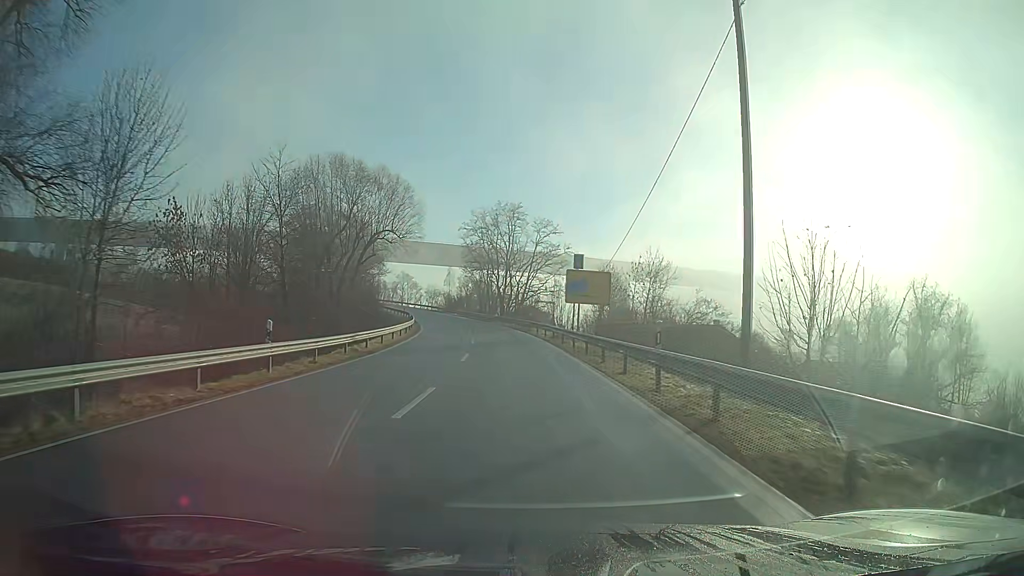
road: secondary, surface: asphalt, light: Day
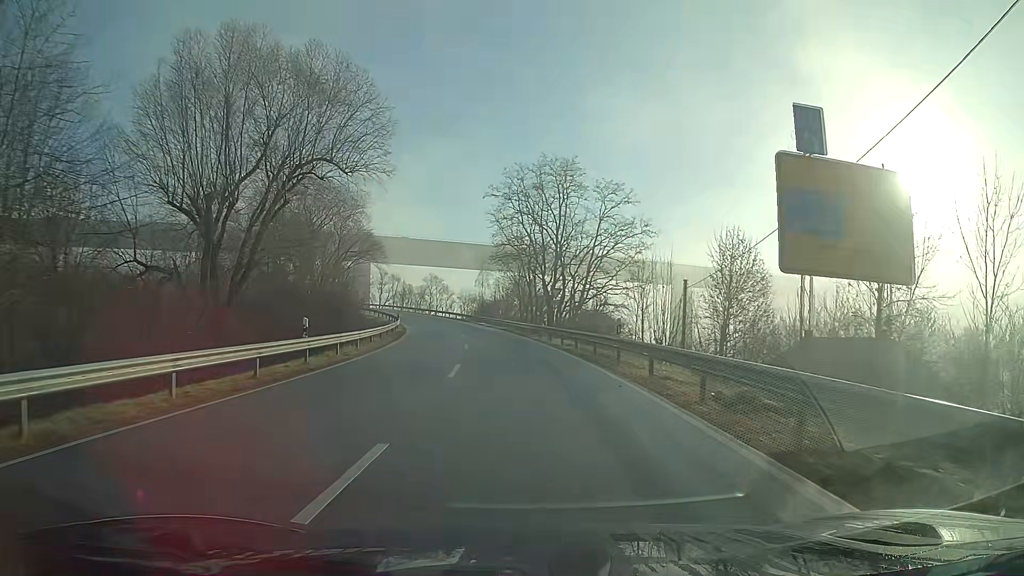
(-1.1, +30.2) m; -4°
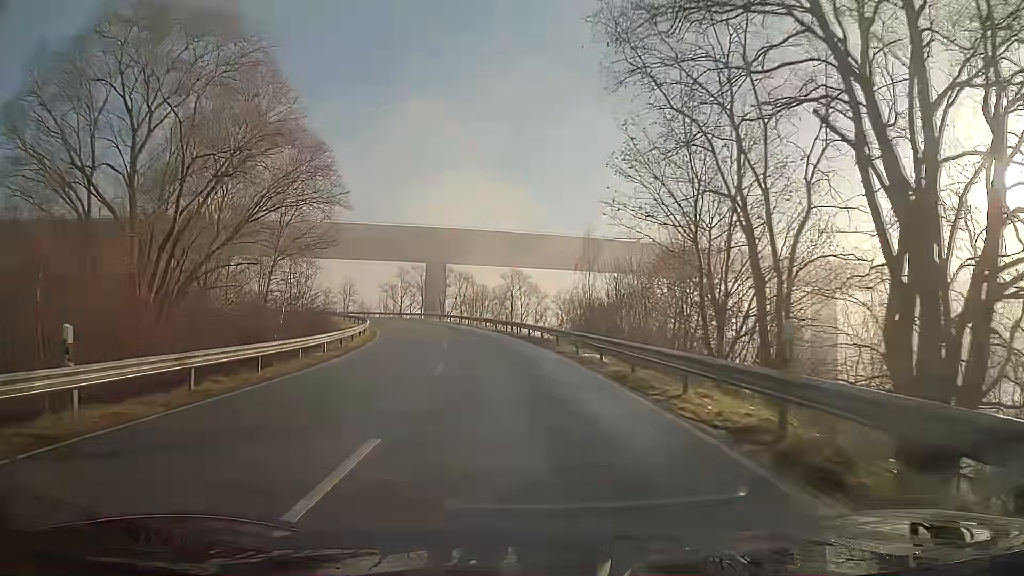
(-3.6, +47.5) m; -9°
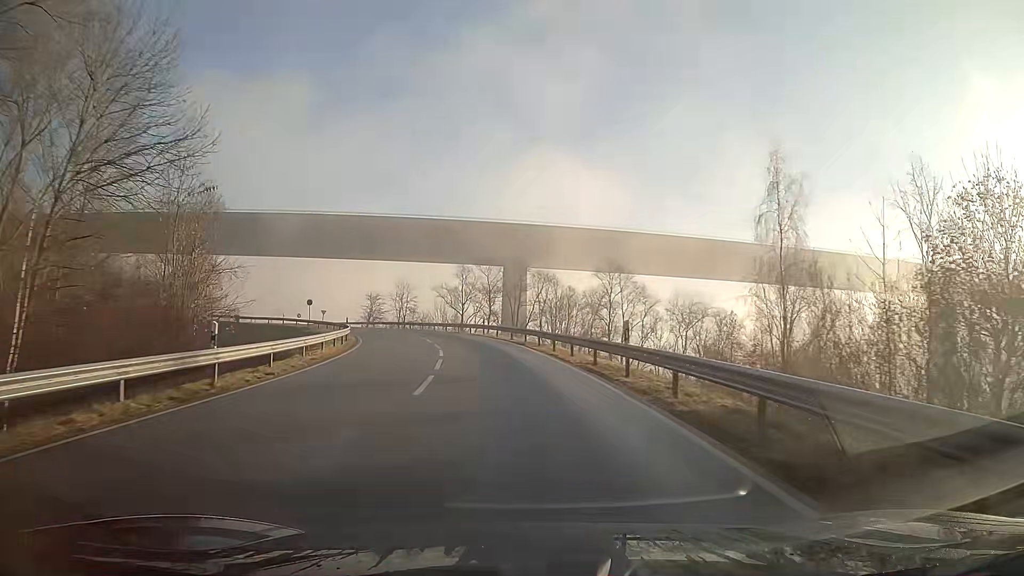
(-1.7, +27.4) m; -8°
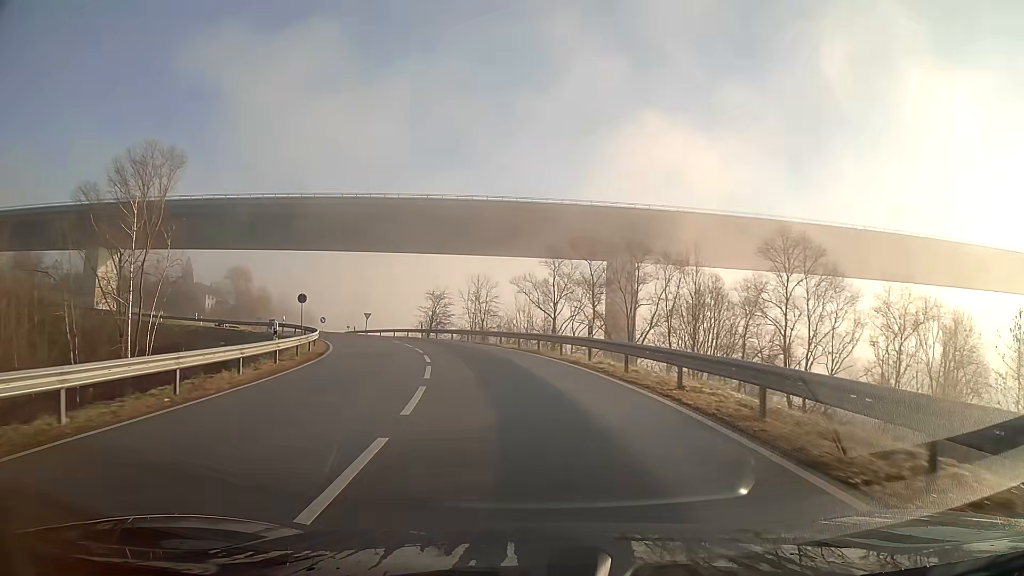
(-1.9, +26.5) m; -8°
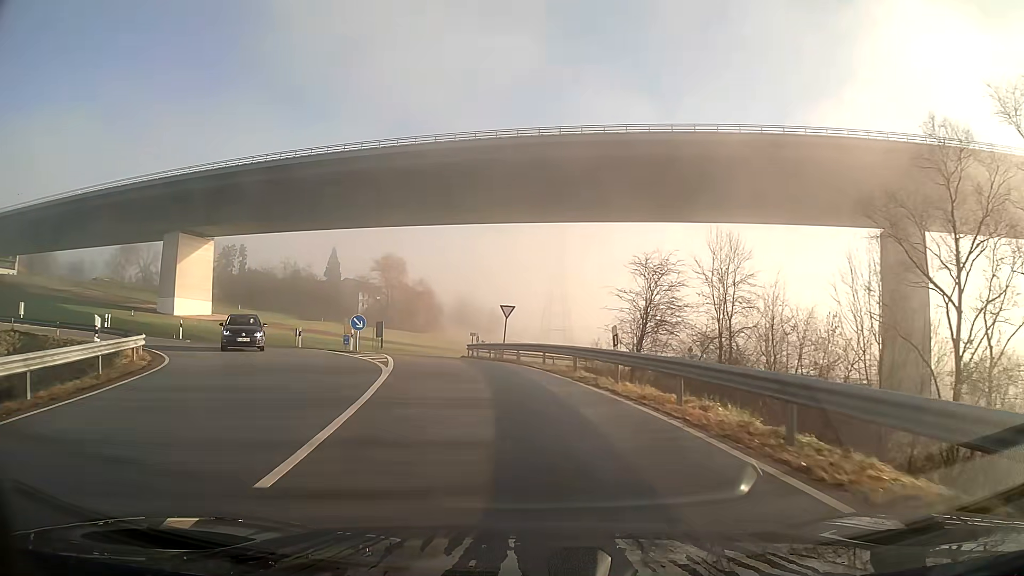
(-6.0, +40.0) m; -18°
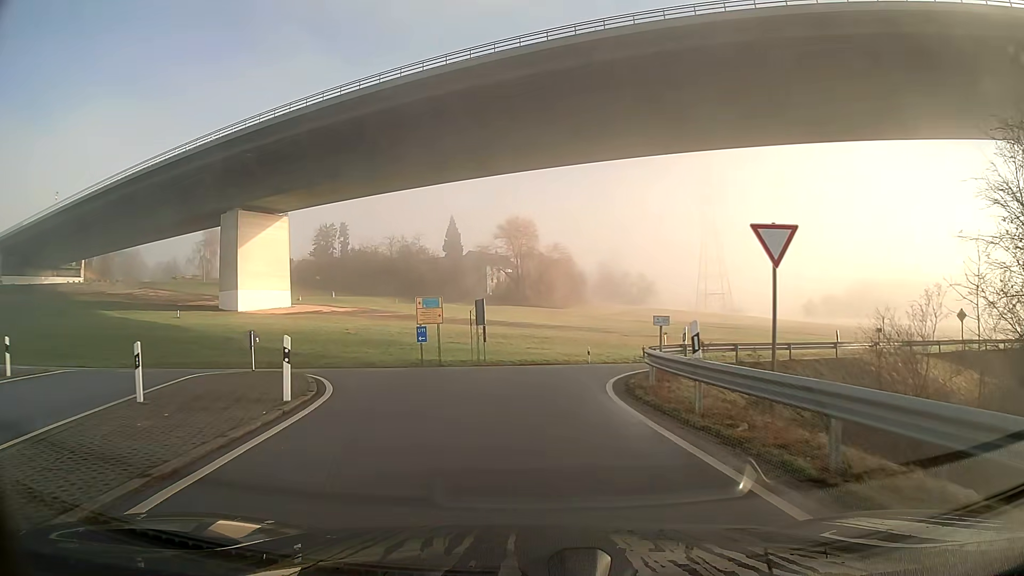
(-2.6, +24.5) m; -12°
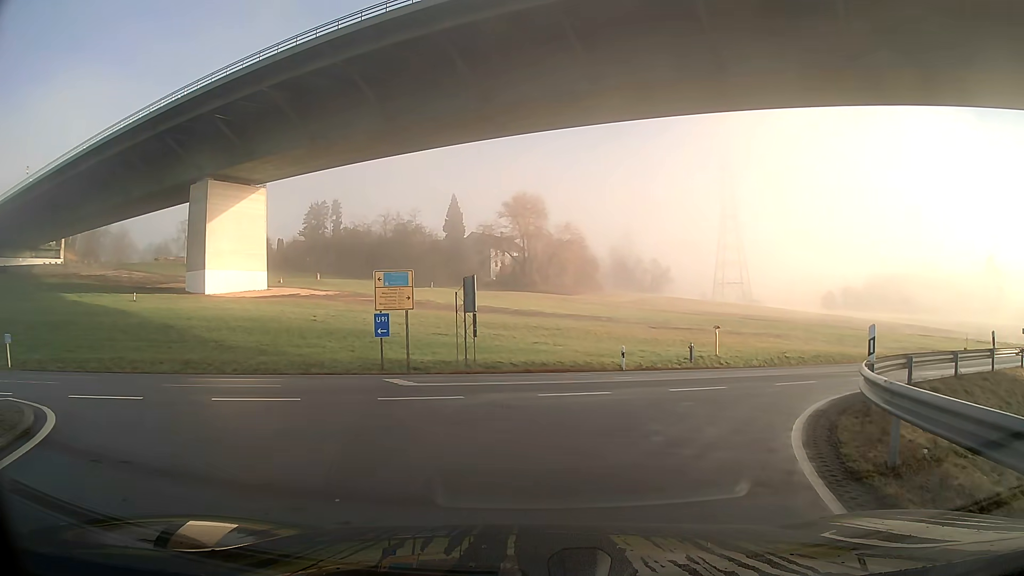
(-0.1, +11.4) m; +1°
